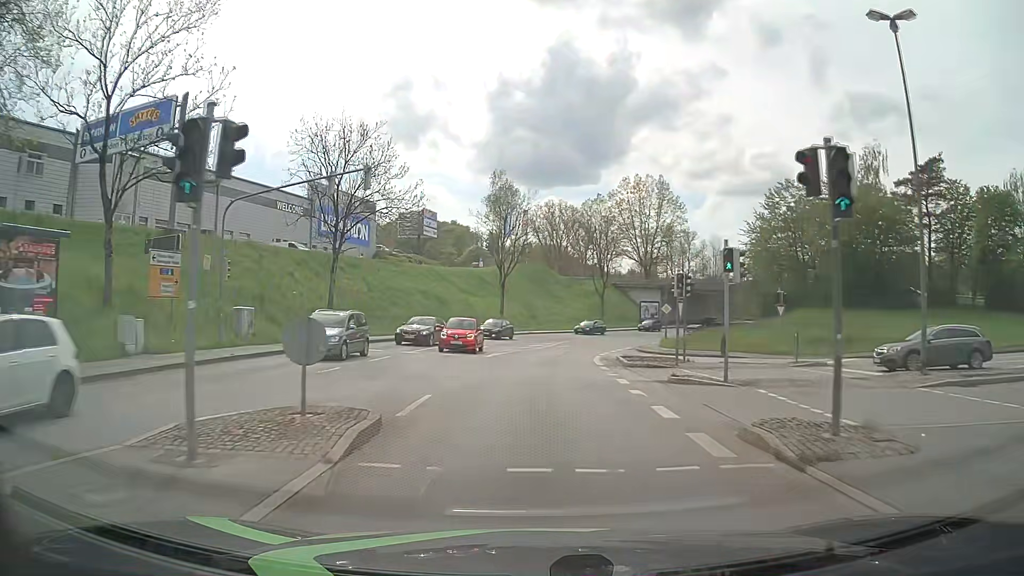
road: tertiary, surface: asphalt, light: Day
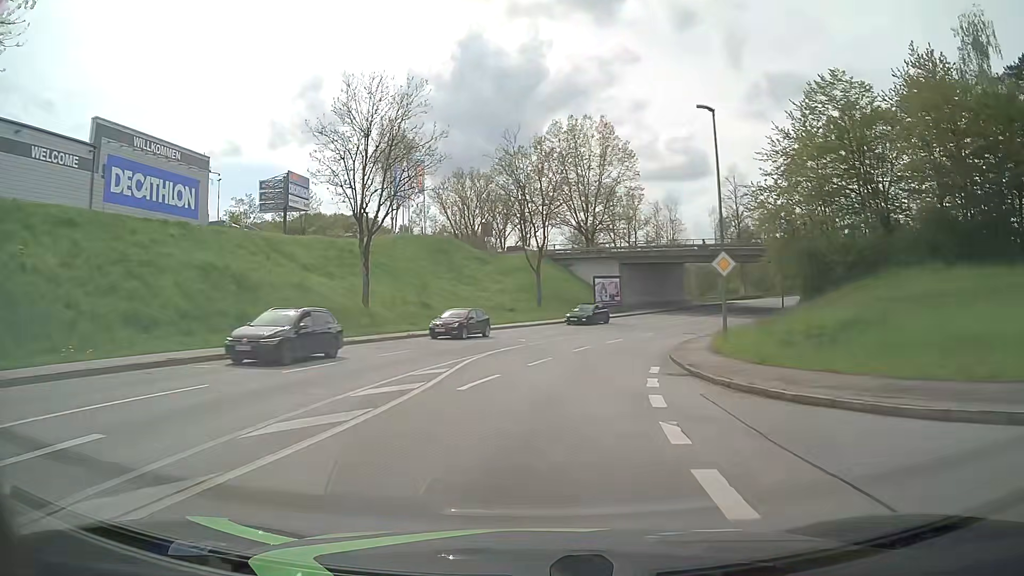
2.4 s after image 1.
(+1.2, +31.0) m; +7°
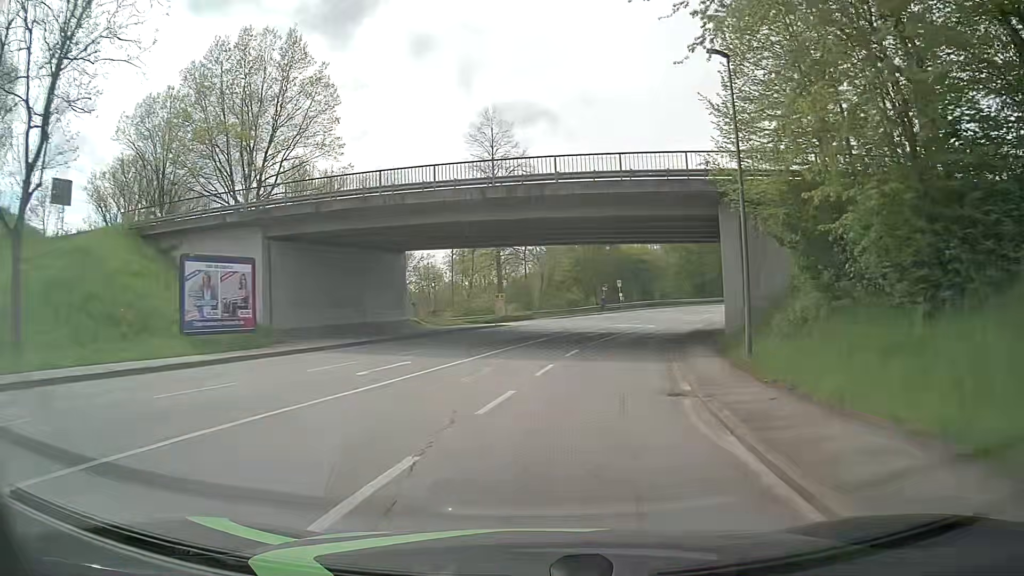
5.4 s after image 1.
(+6.8, +37.3) m; +24°
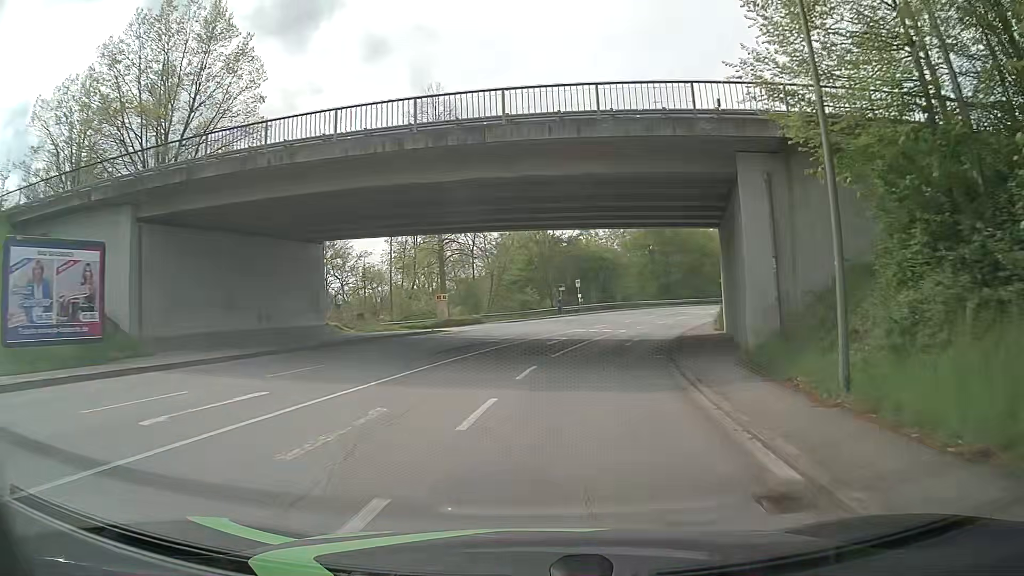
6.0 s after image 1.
(+0.2, +7.6) m; +4°
(0, +10) (+2, +20) (+3, +30) (+6, +39) (+10, +49) (+14, +58) (+19, +66) (+25, +74) (+32, +82) (+39, +89) m
